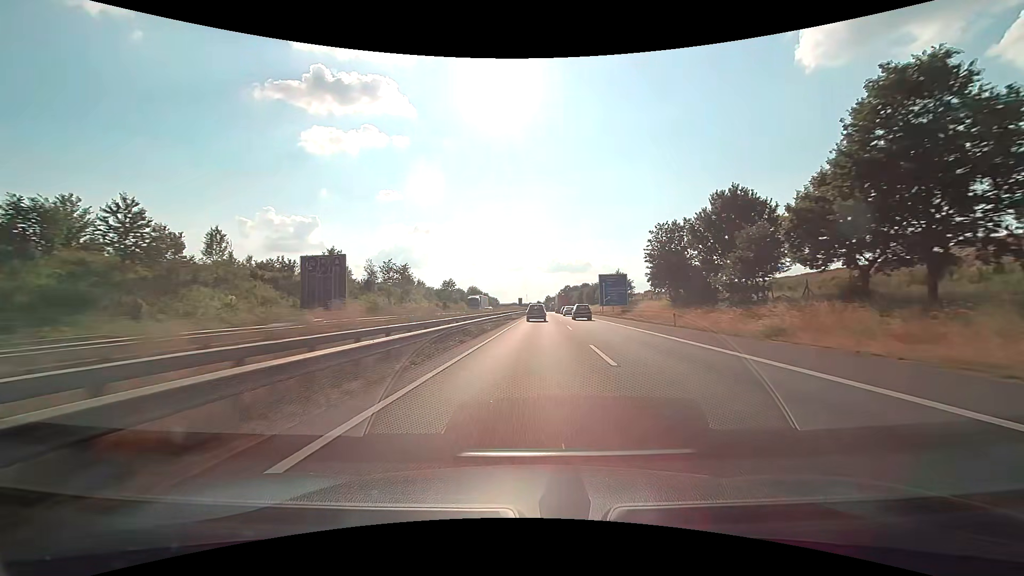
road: motorway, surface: asphalt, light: Day
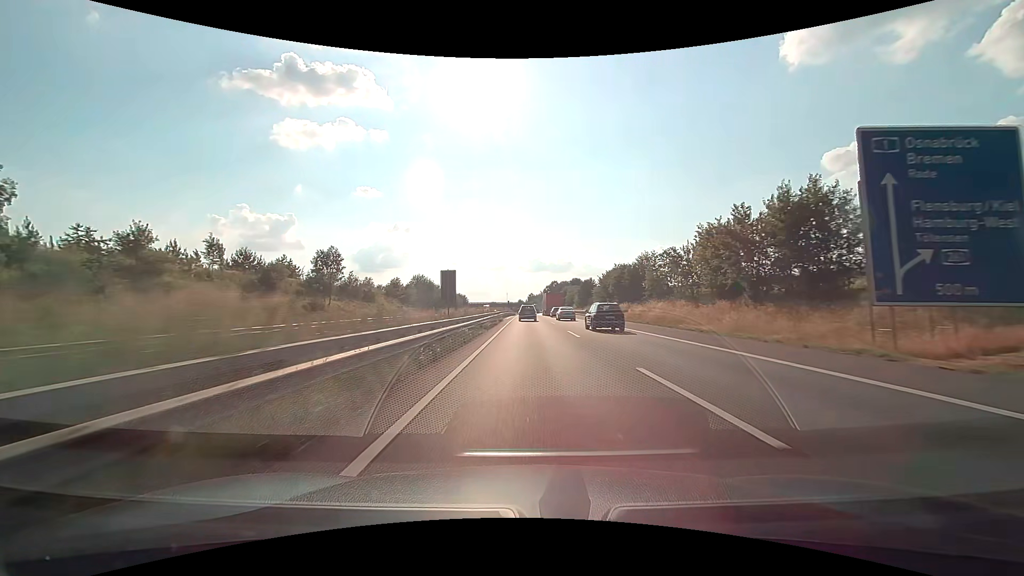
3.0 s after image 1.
(+2.2, +78.4) m; +2°
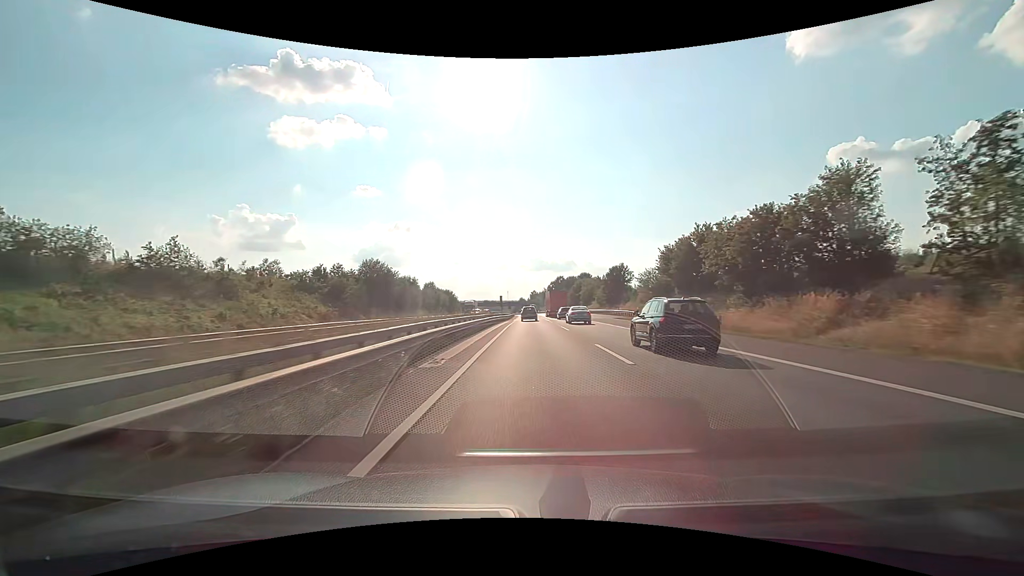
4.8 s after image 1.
(-0.1, +47.0) m; 0°
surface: concrete
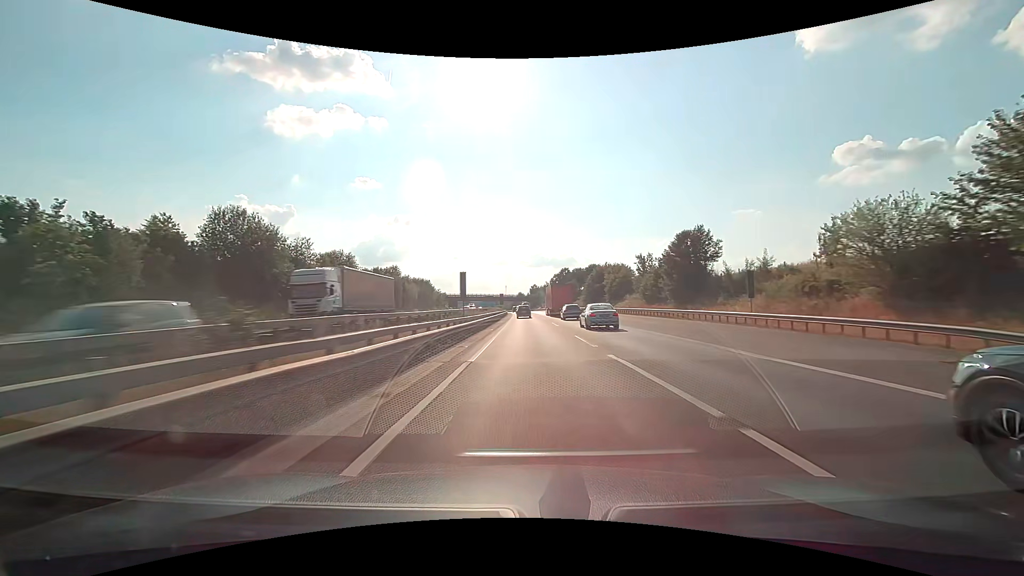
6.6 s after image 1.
(0.0, +47.9) m; 0°
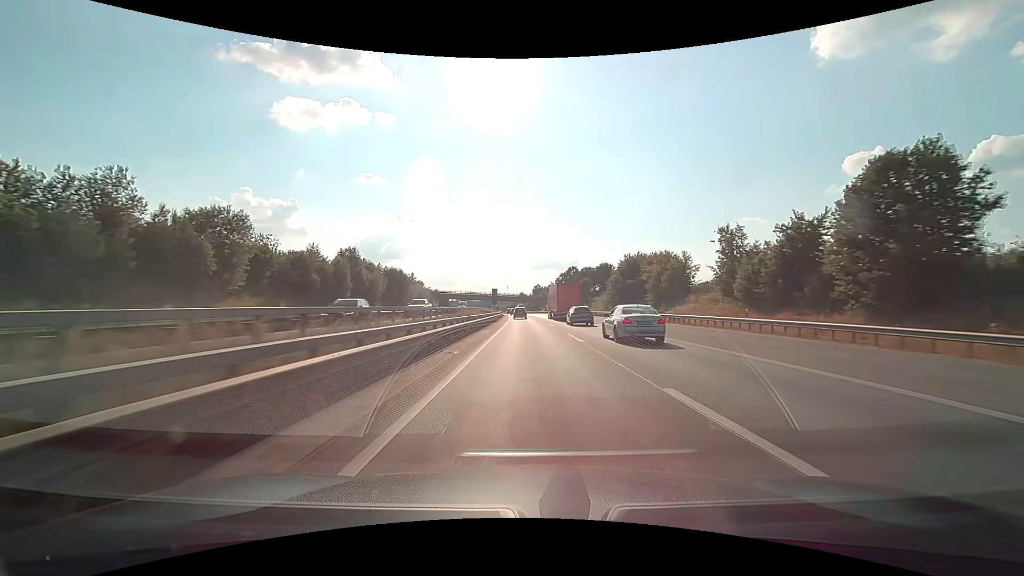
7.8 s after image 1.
(0.0, +33.0) m; 0°
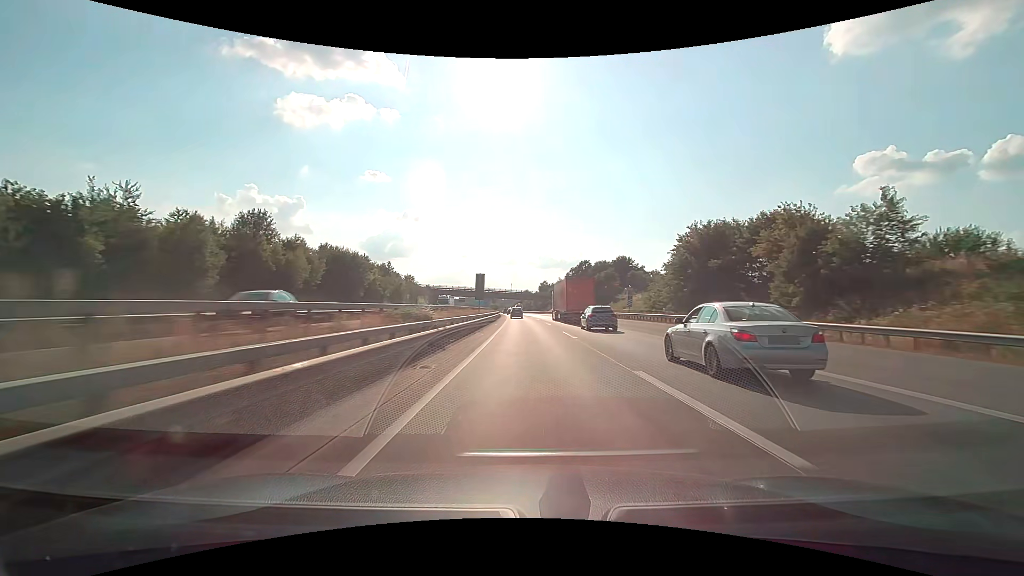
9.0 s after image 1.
(-0.2, +34.1) m; -1°
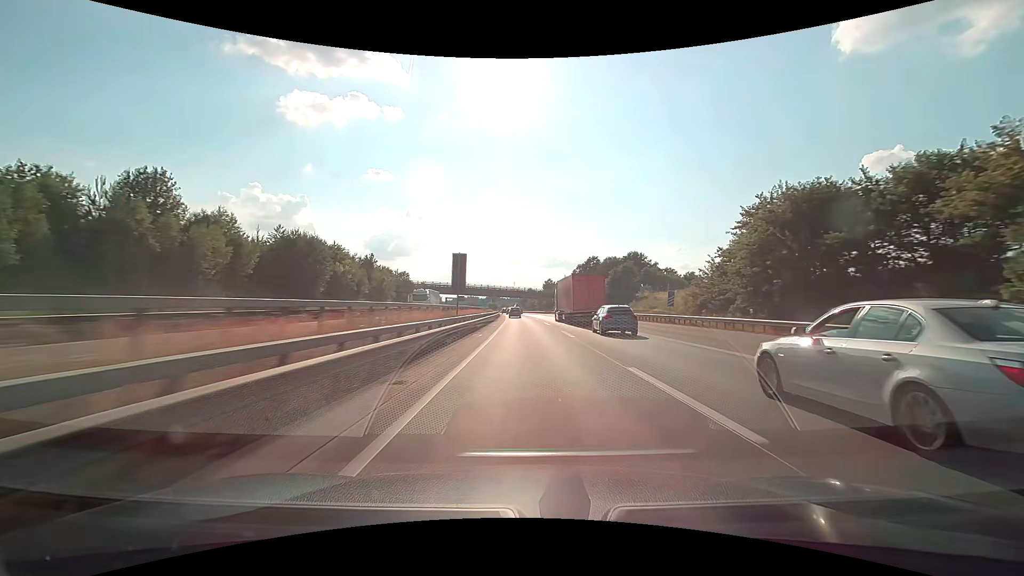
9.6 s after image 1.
(0.0, +17.4) m; 0°
